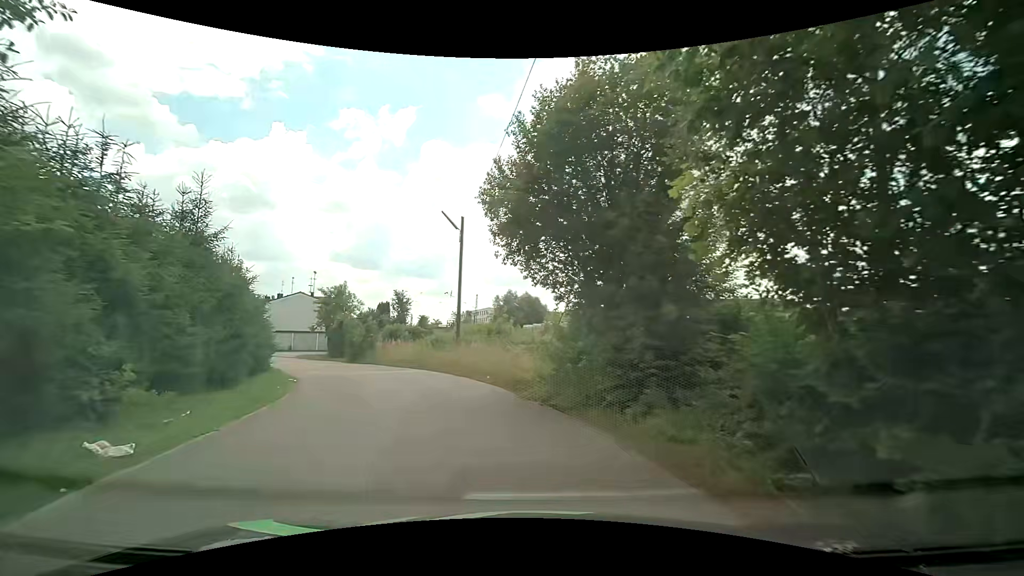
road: residential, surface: asphalt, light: Day
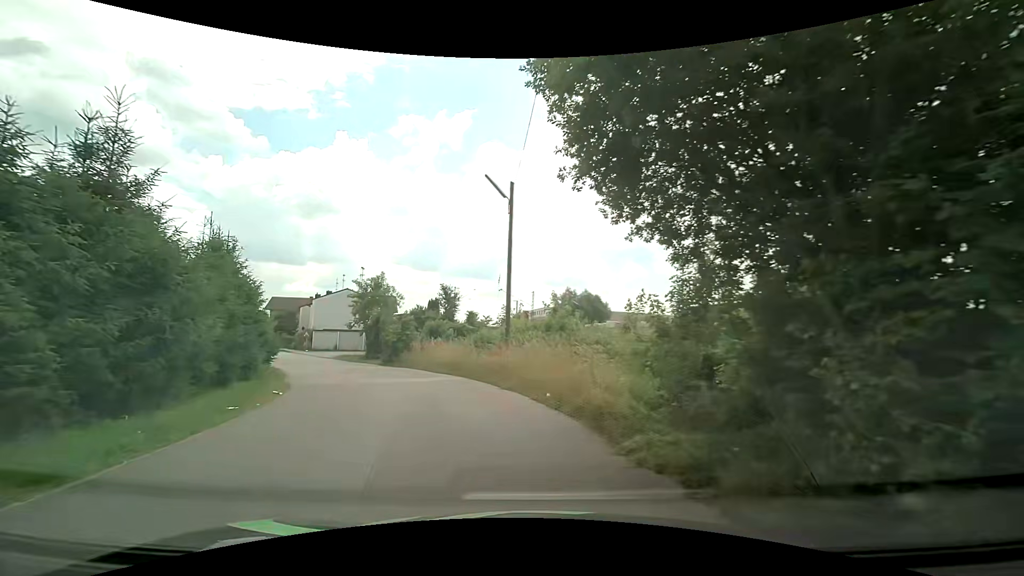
(-0.3, +6.2) m; -6°
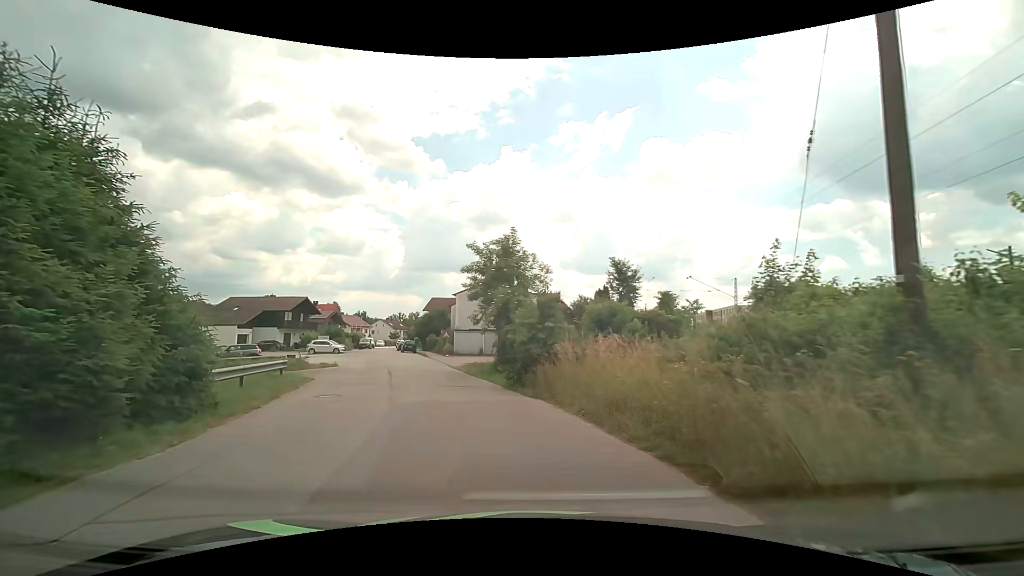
(-2.4, +15.3) m; -20°
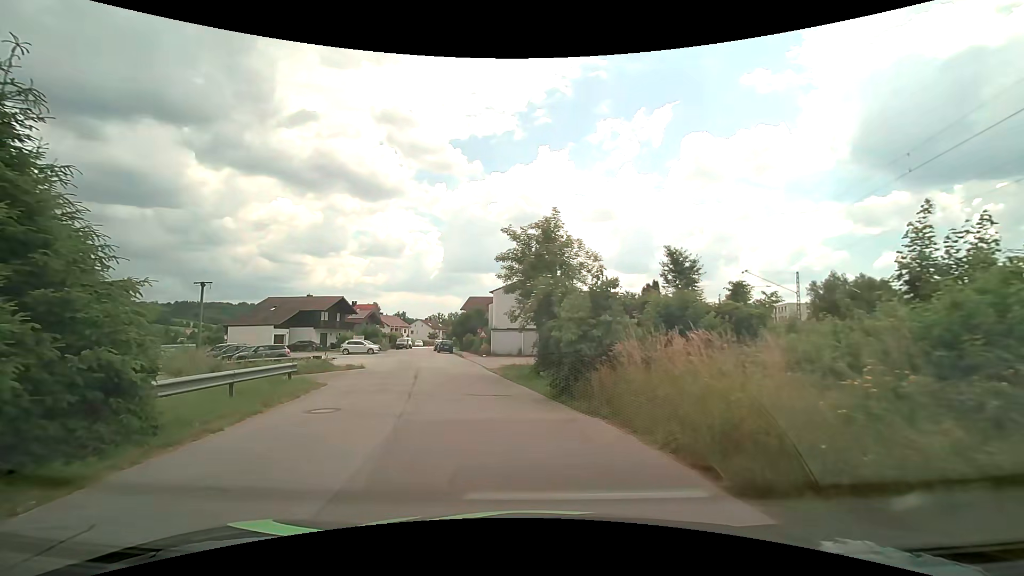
(-0.1, +3.0) m; -5°
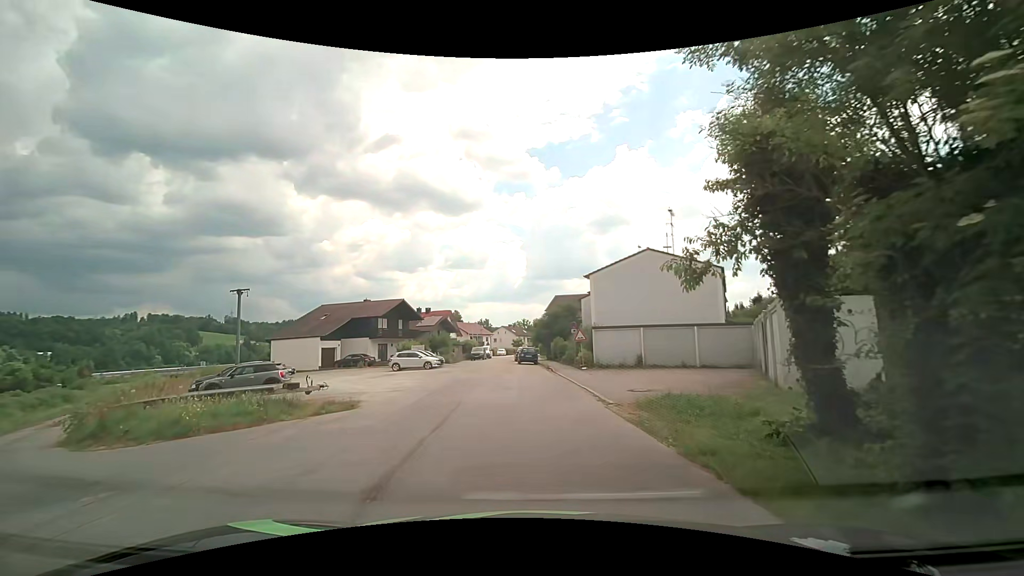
(-1.7, +14.7) m; -10°
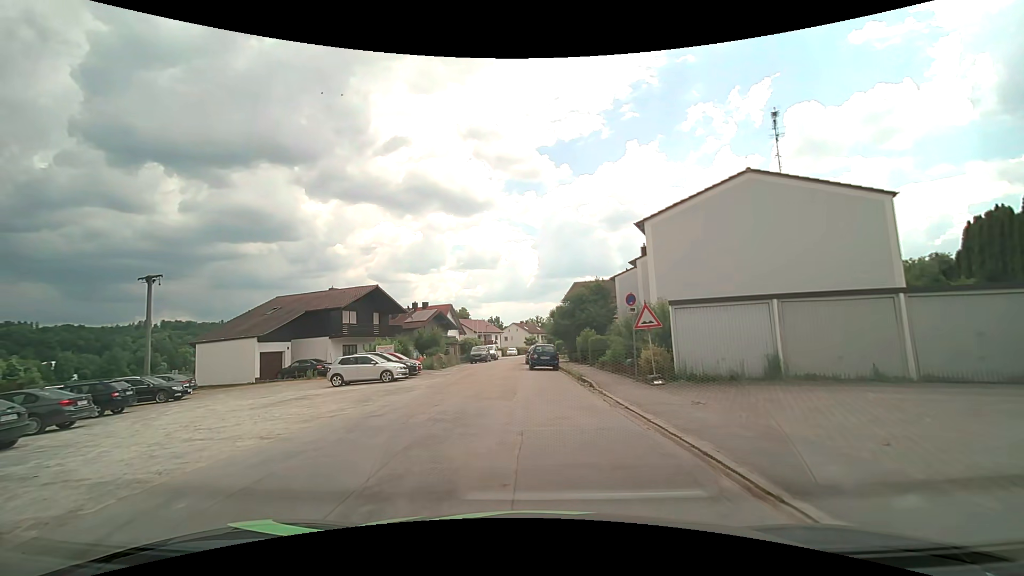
(-0.2, +14.4) m; -2°
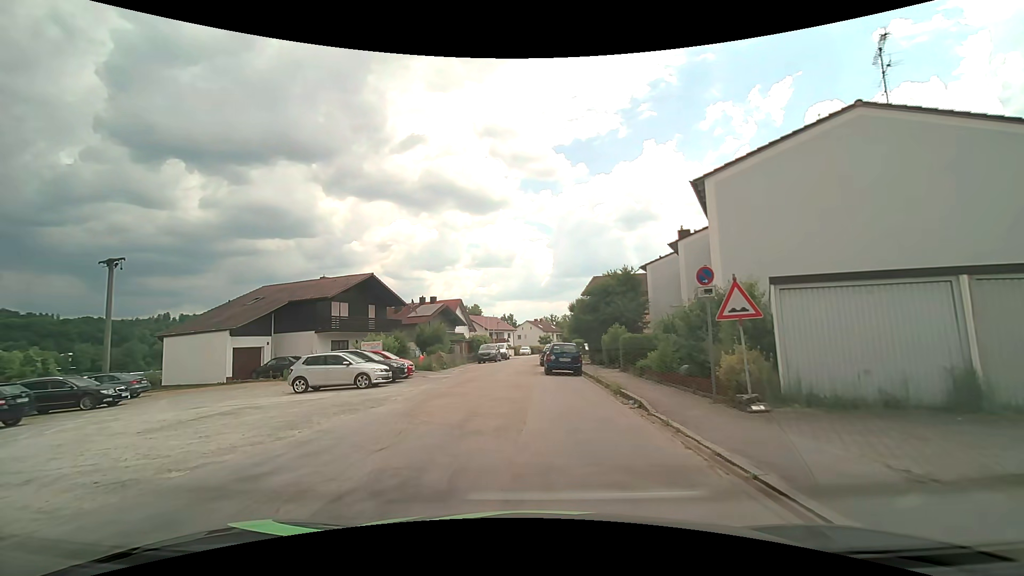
(-0.1, +5.6) m; -1°
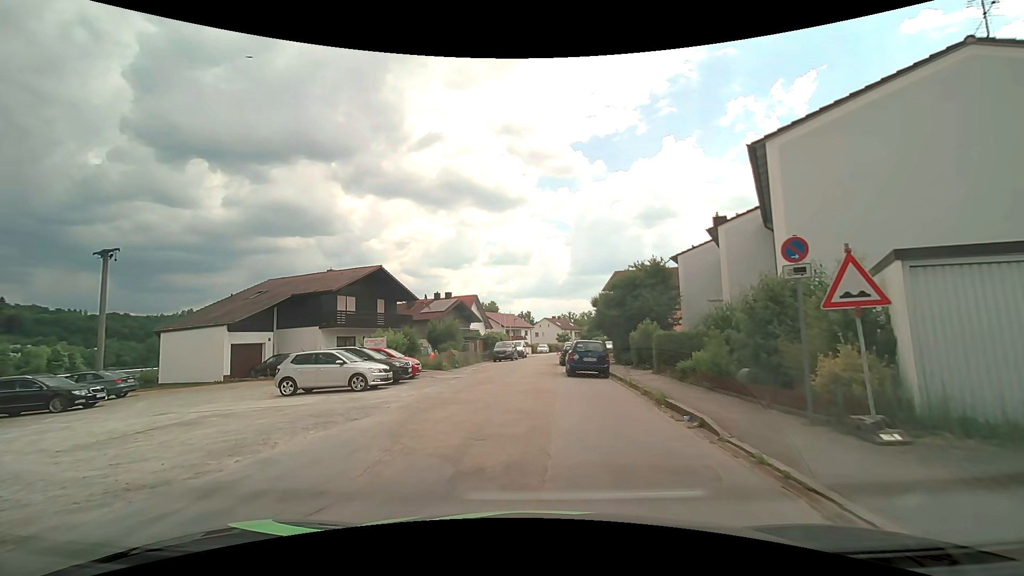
(-0.1, +2.7) m; -3°
